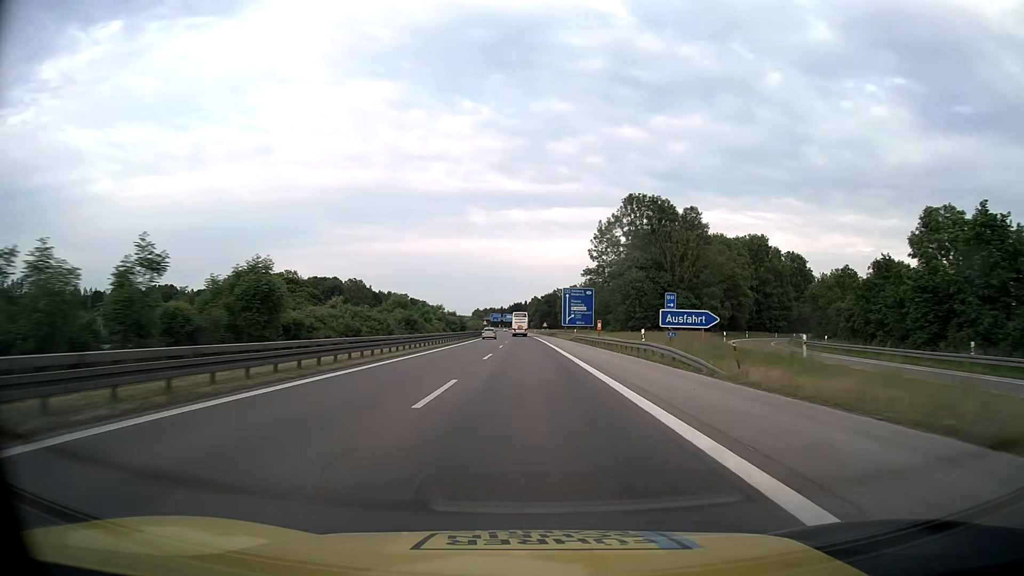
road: motorway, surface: asphalt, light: Day
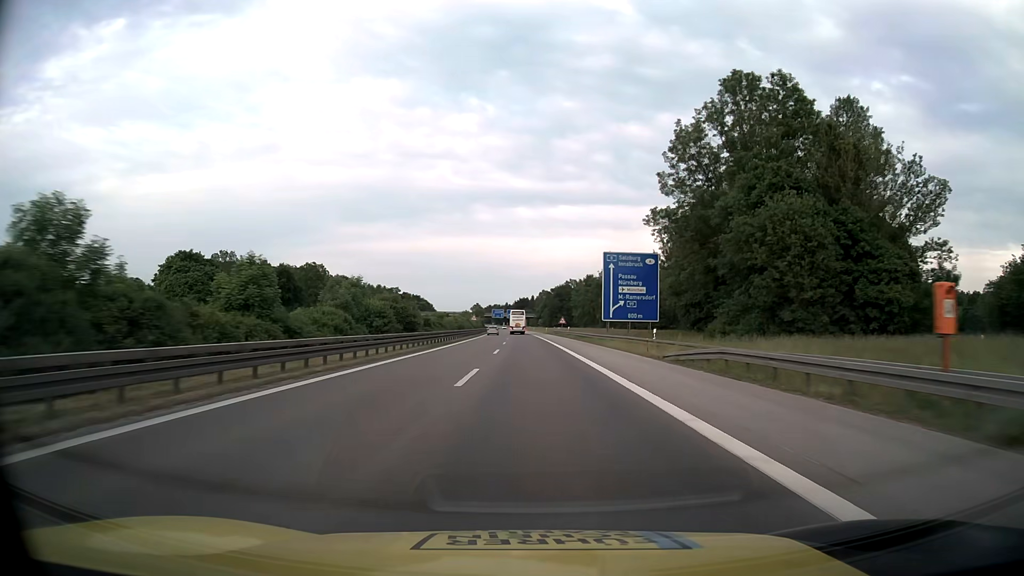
(-0.4, +50.4) m; -1°
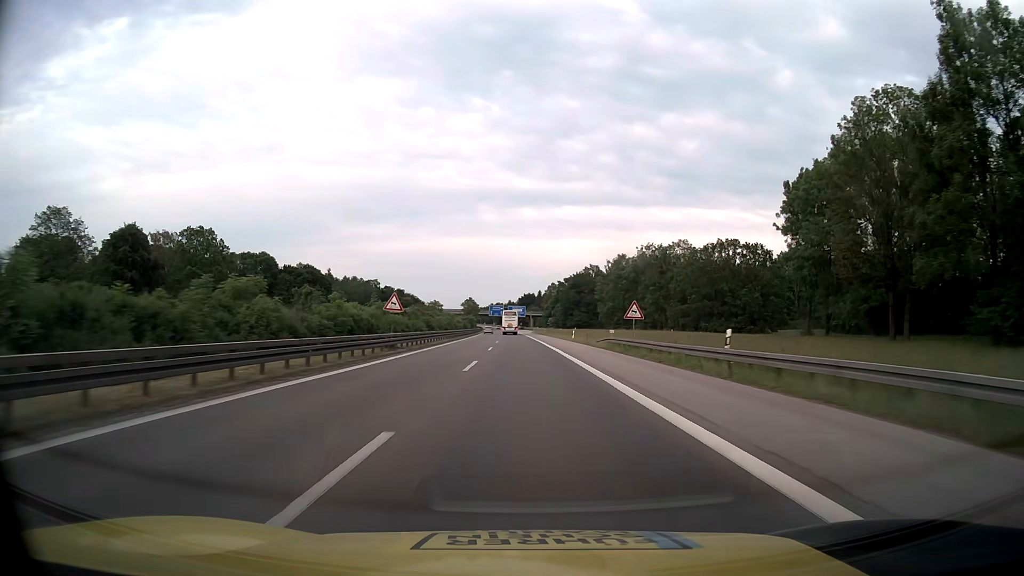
(-0.3, +67.3) m; -1°
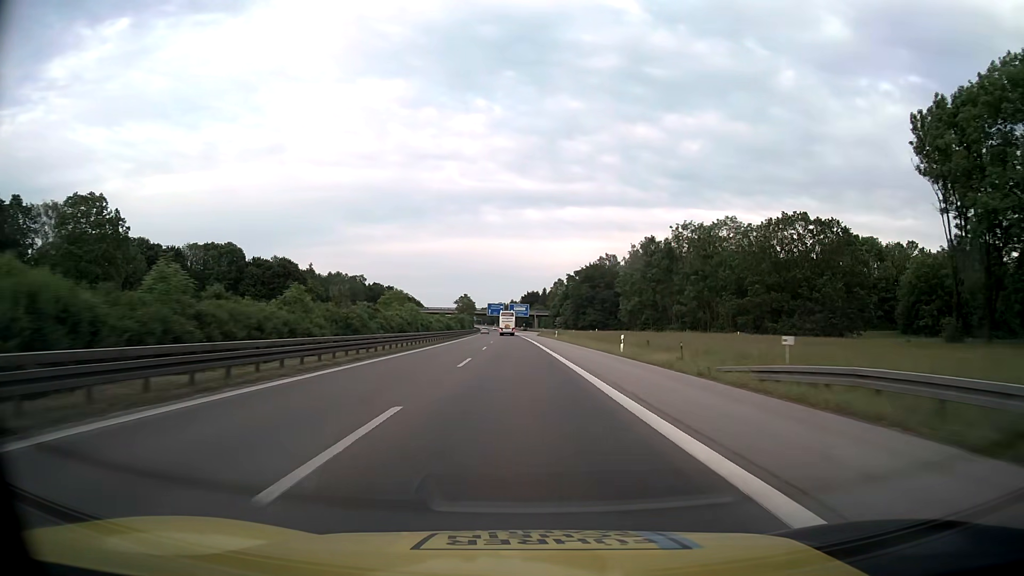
(-0.1, +33.6) m; 0°
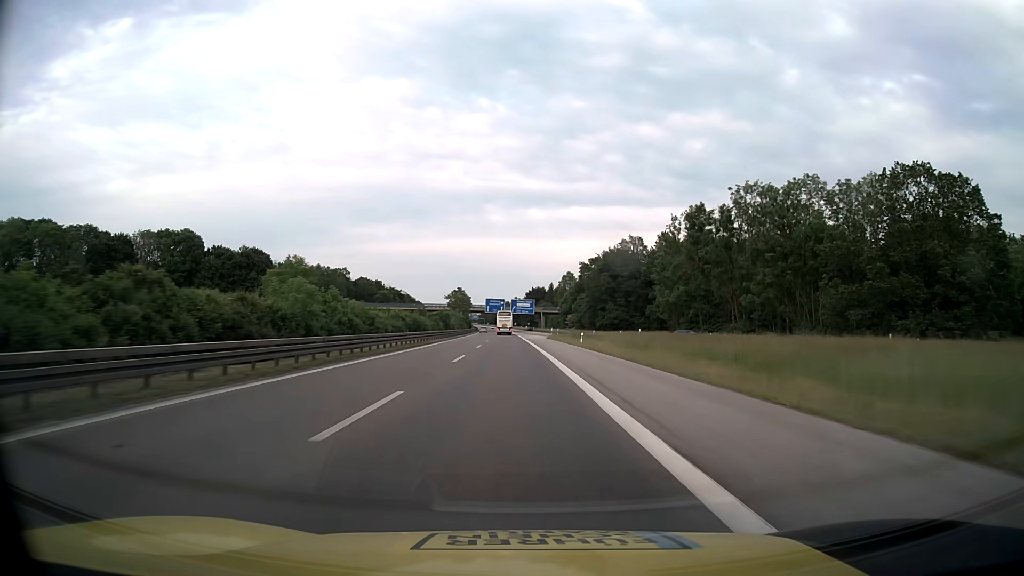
(-0.1, +33.6) m; 0°
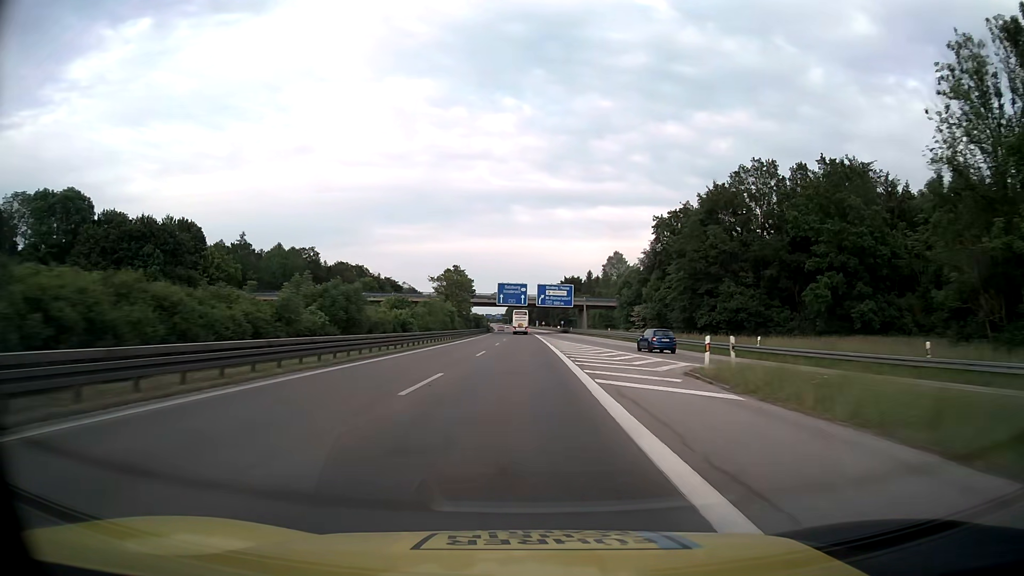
(-1.2, +67.2) m; -2°
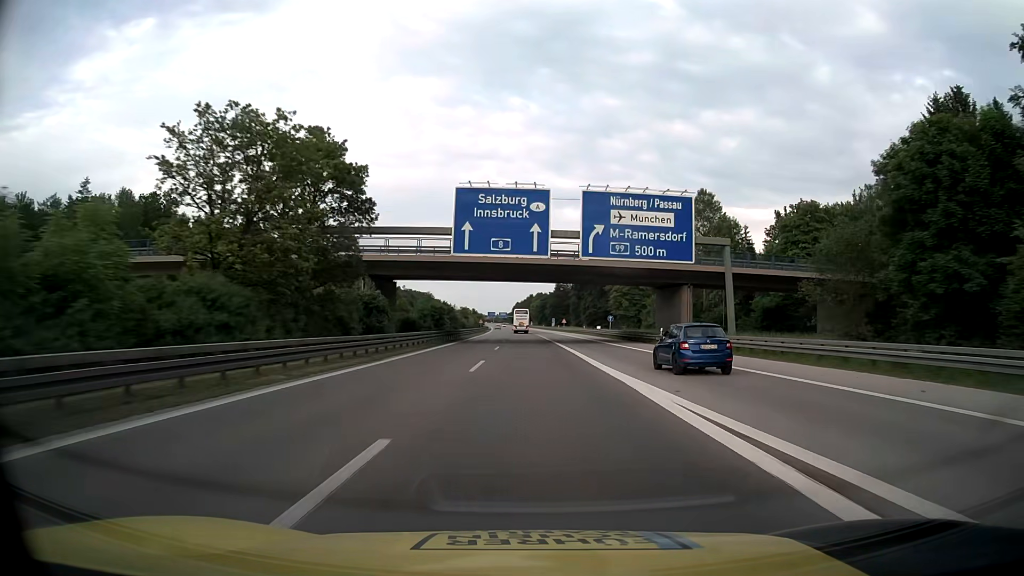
(-0.7, +84.0) m; -1°
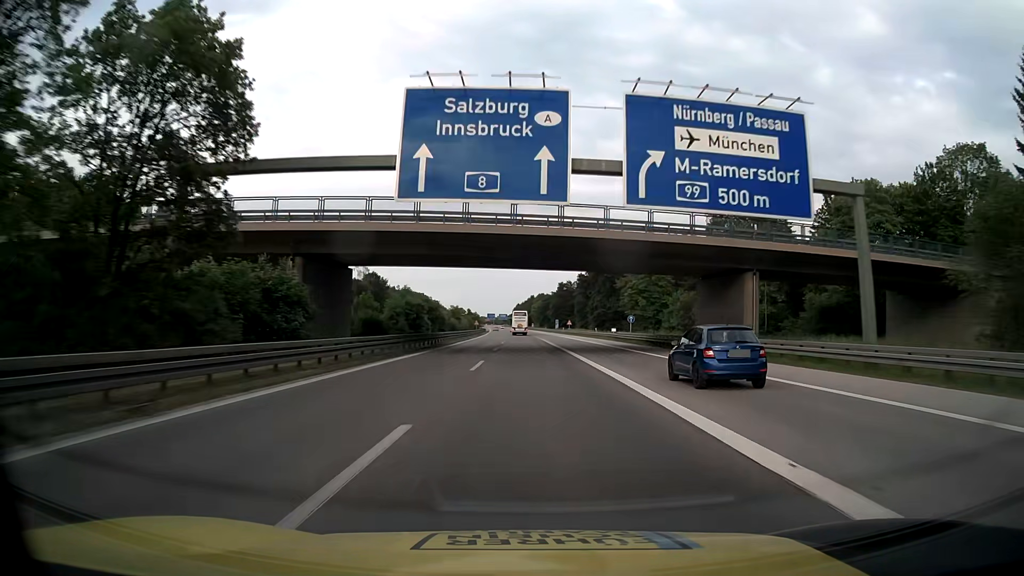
(0.0, +16.8) m; 0°
(0, +10) (0, +20) (0, +30) (0, +40) (0, +50) (0, +60) (0, +70) (-1, +80) (-1, +90) (-1, +100) m
